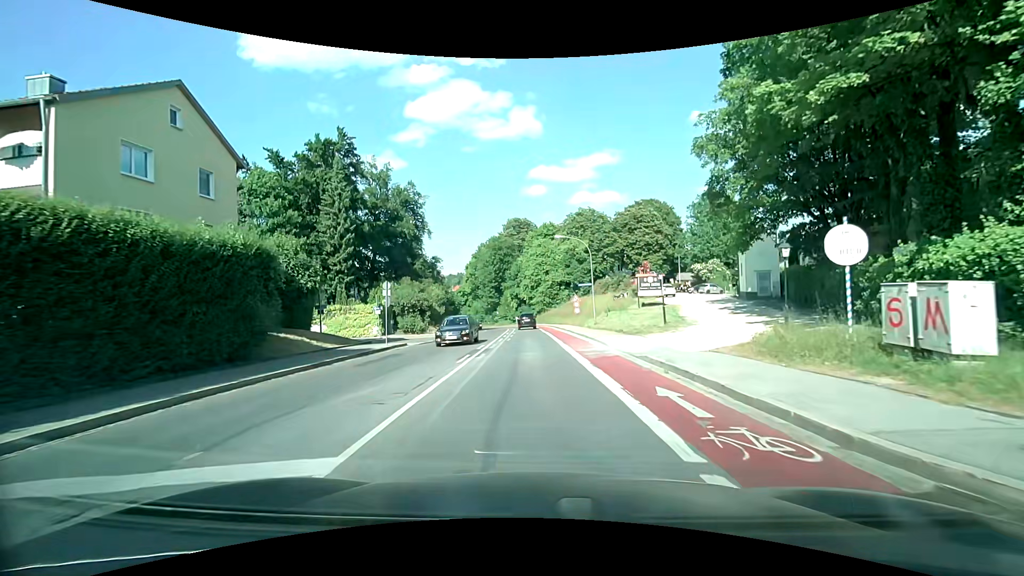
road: secondary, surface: asphalt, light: Day
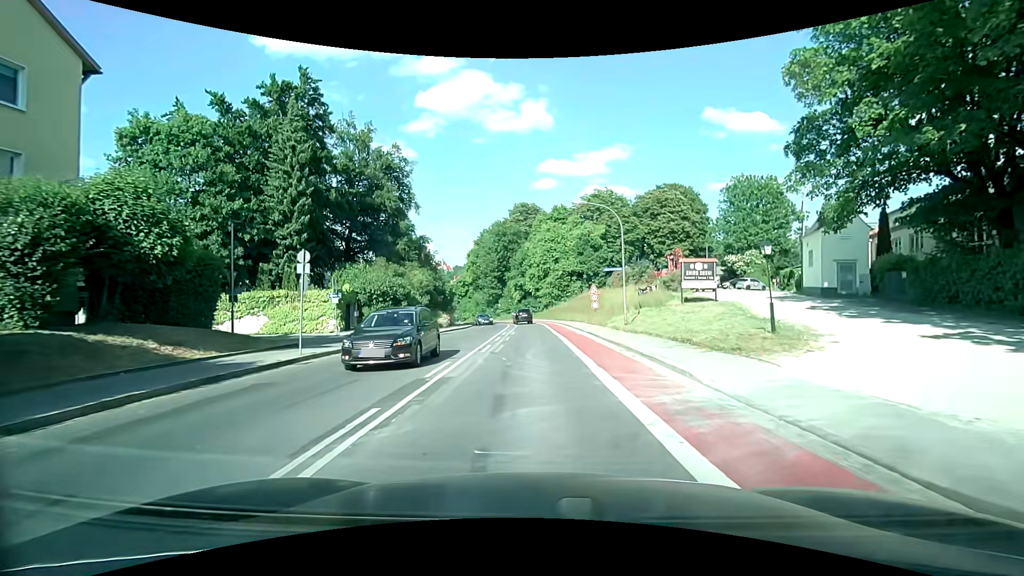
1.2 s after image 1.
(0.0, +10.5) m; +1°
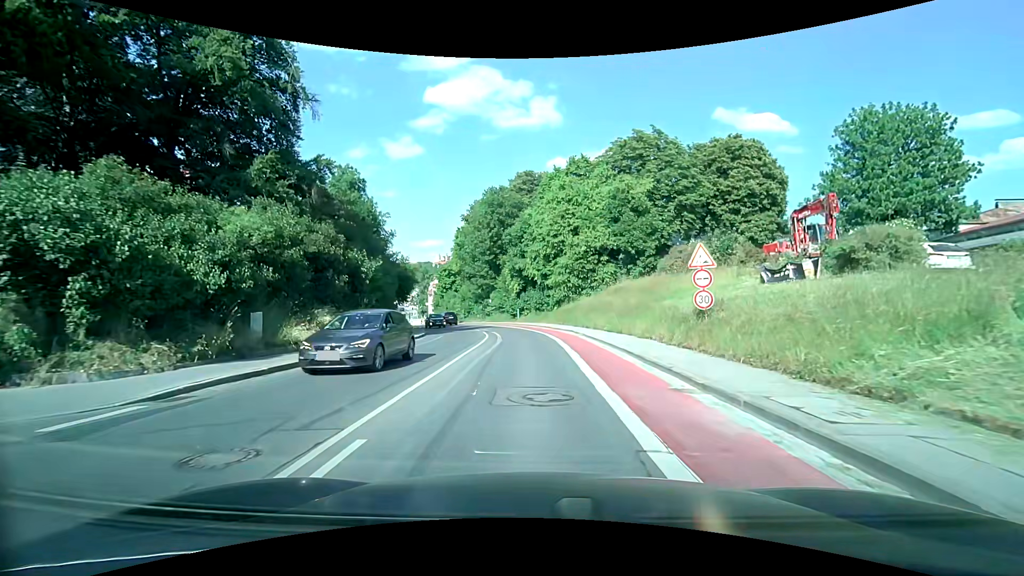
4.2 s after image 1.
(-0.7, +25.7) m; -2°
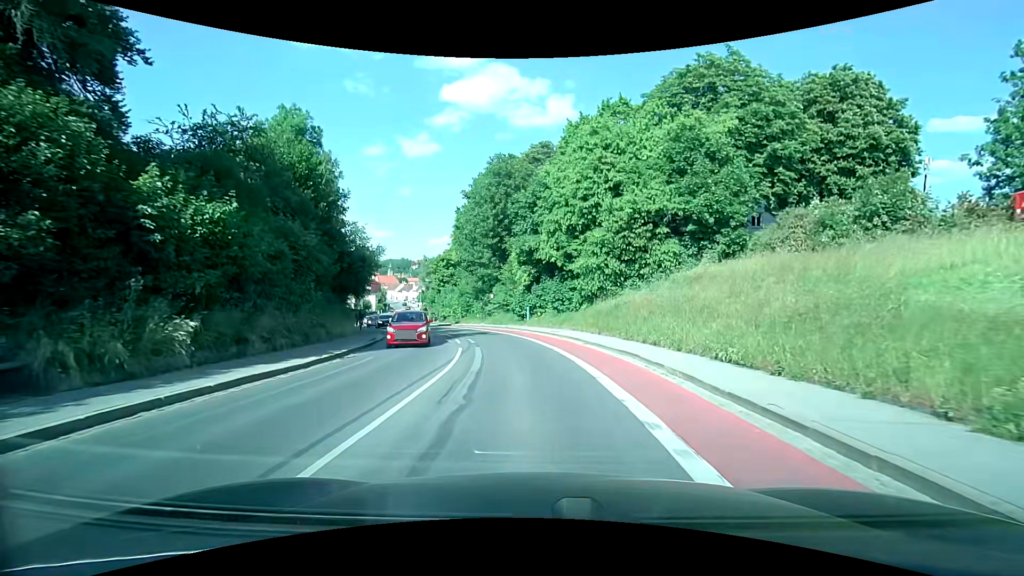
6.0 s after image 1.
(-0.3, +15.2) m; -2°
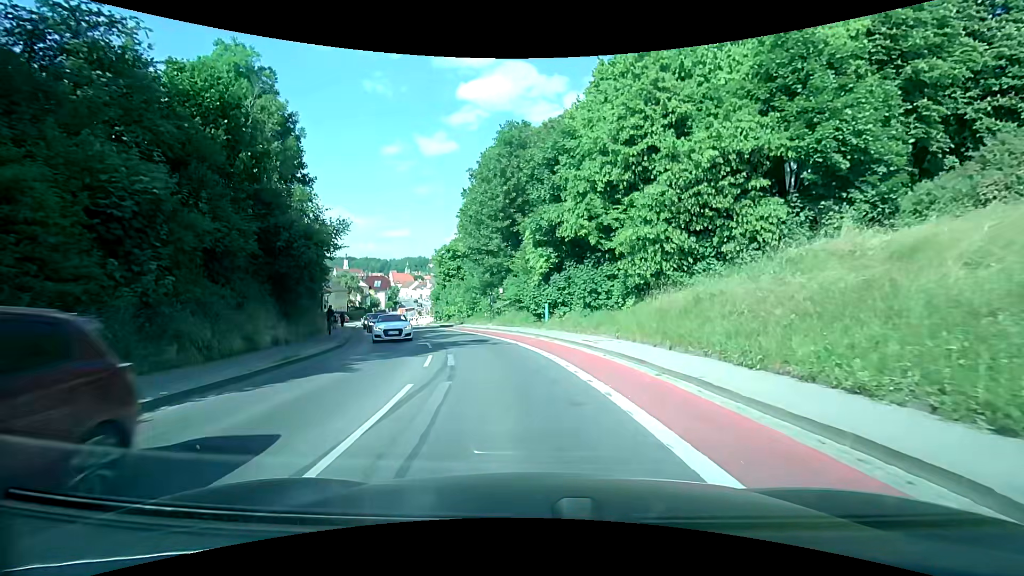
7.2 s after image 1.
(-0.1, +9.6) m; -2°
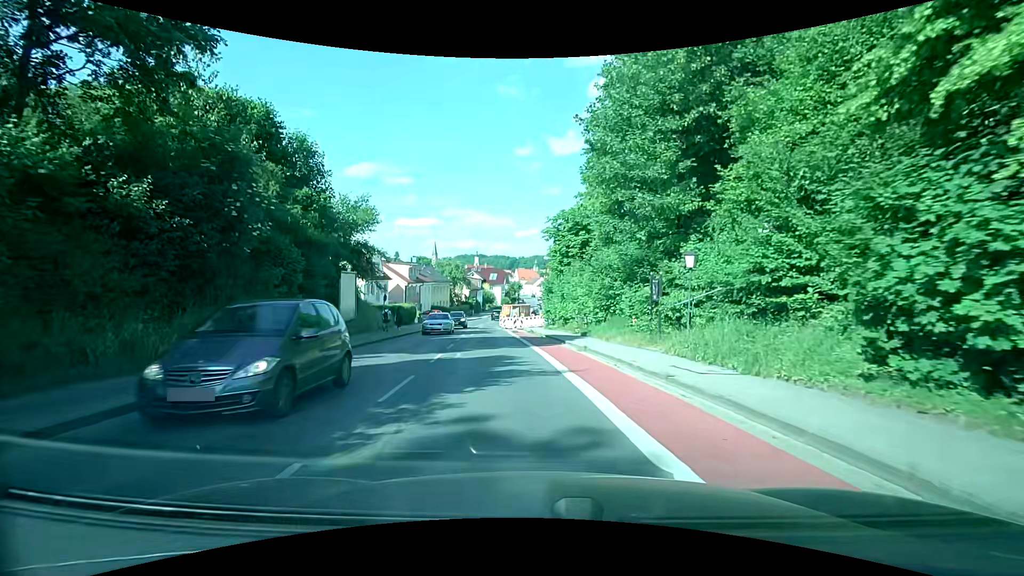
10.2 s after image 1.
(-2.6, +23.0) m; -15°
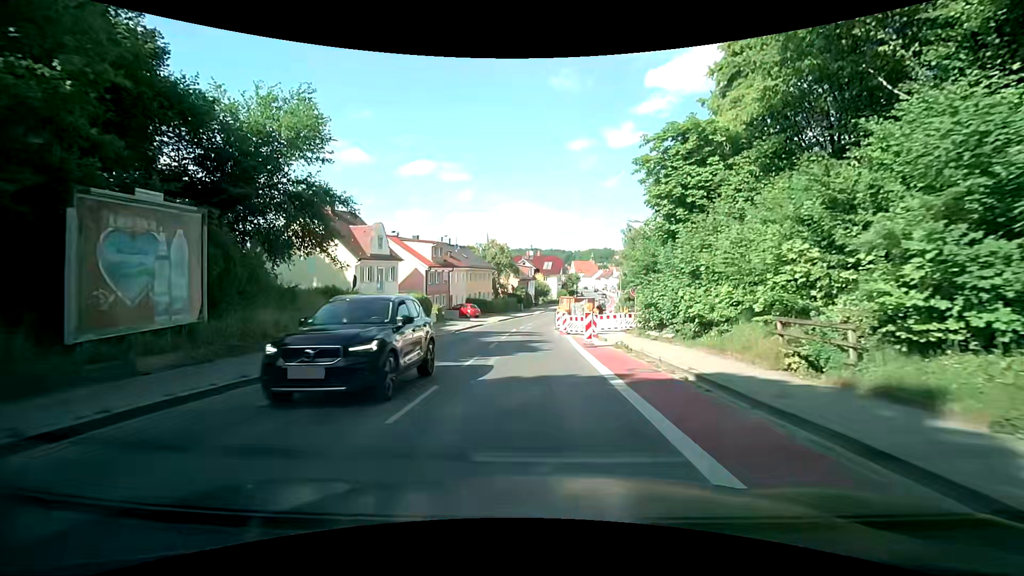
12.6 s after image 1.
(-1.2, +18.9) m; -6°
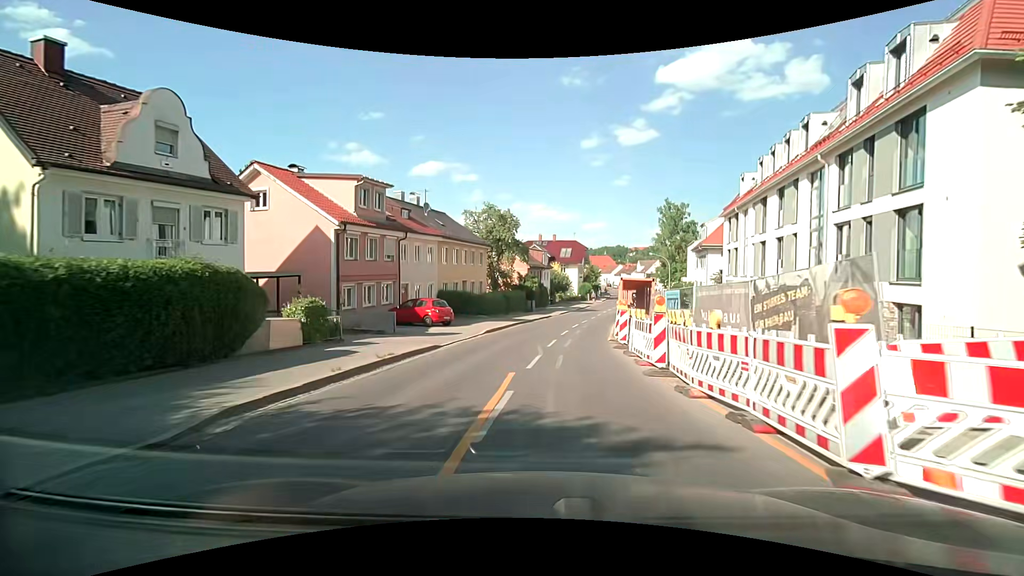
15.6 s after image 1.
(-0.6, +25.1) m; -1°
(0, +10) (+1, +20) (+2, +30) (+4, +40) (+6, +49) (+9, +59) (+12, +69) (+15, +78) (+17, +88) (+19, +98) m
